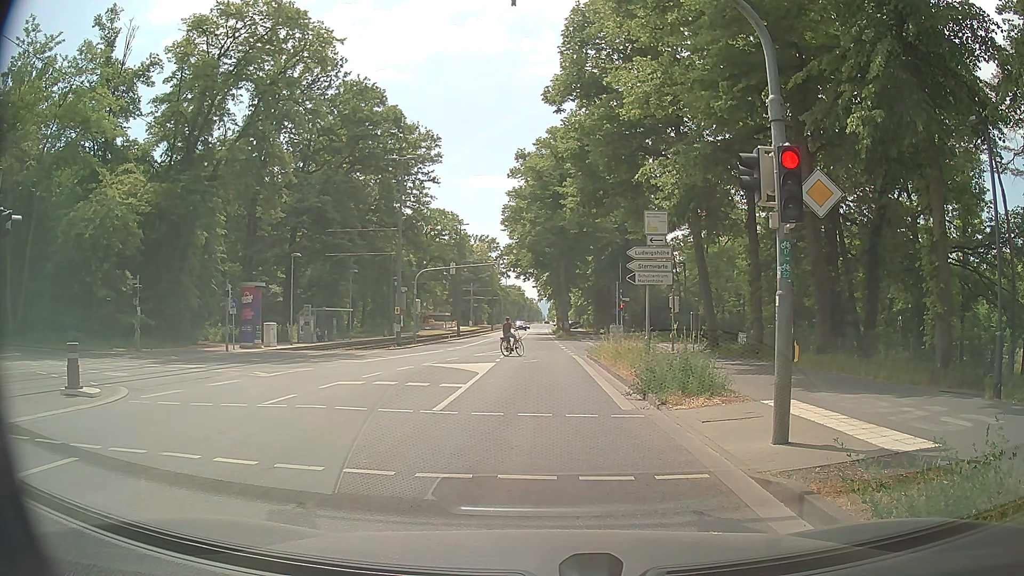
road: tertiary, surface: asphalt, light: Day
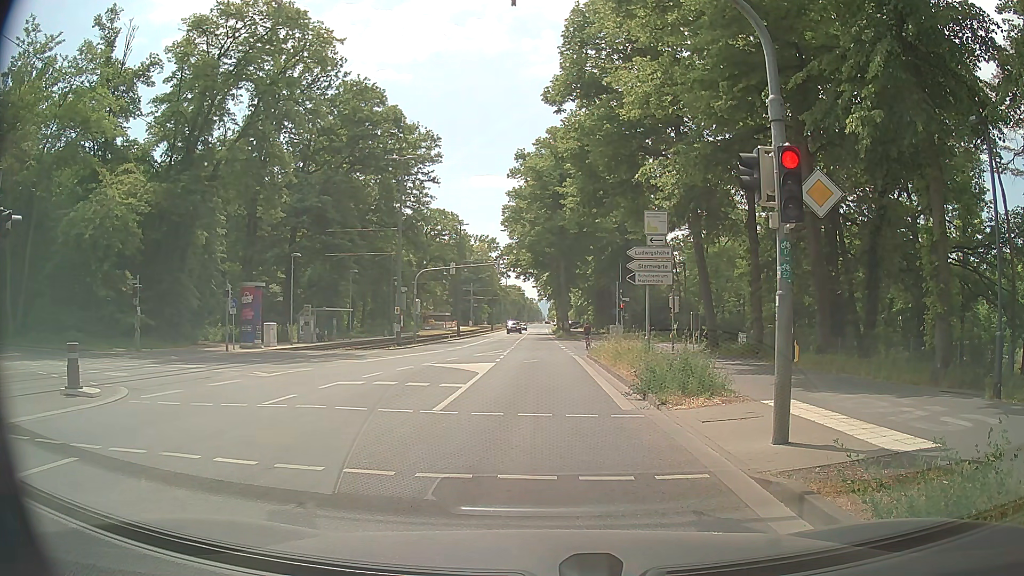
(0.0, 0.0) m; 0°
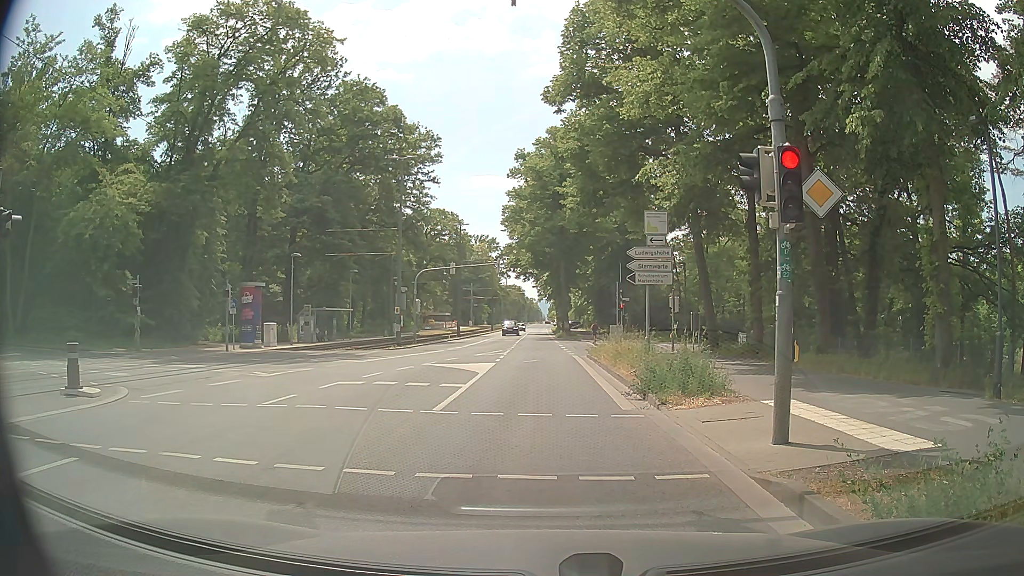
(0.0, 0.0) m; 0°
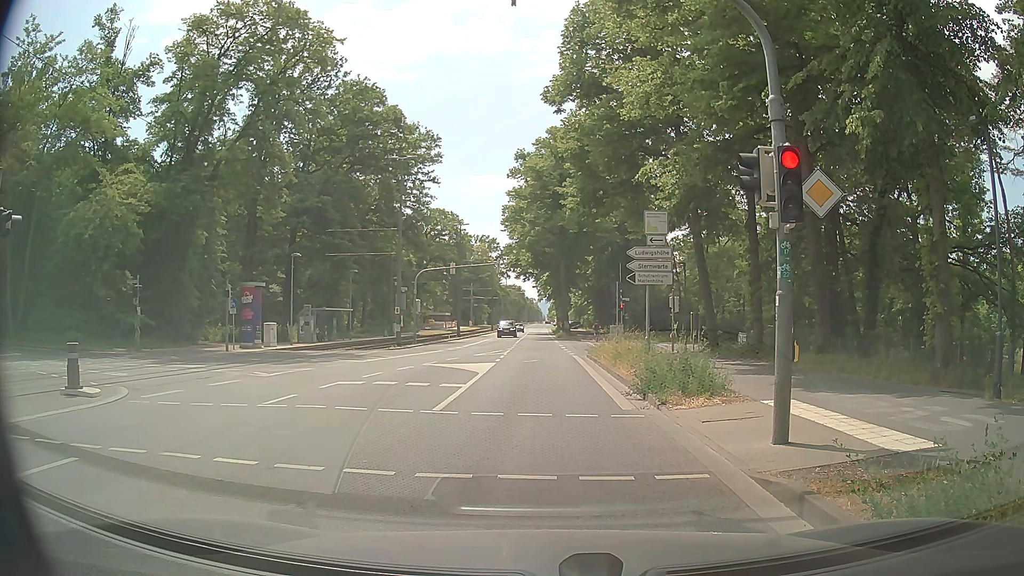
(0.0, 0.0) m; 0°
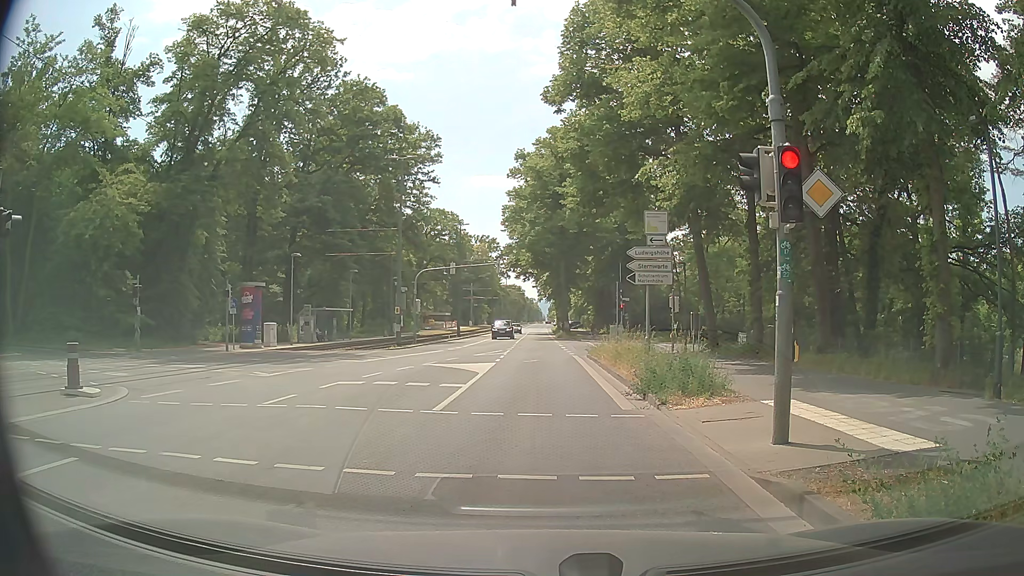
(0.0, 0.0) m; 0°
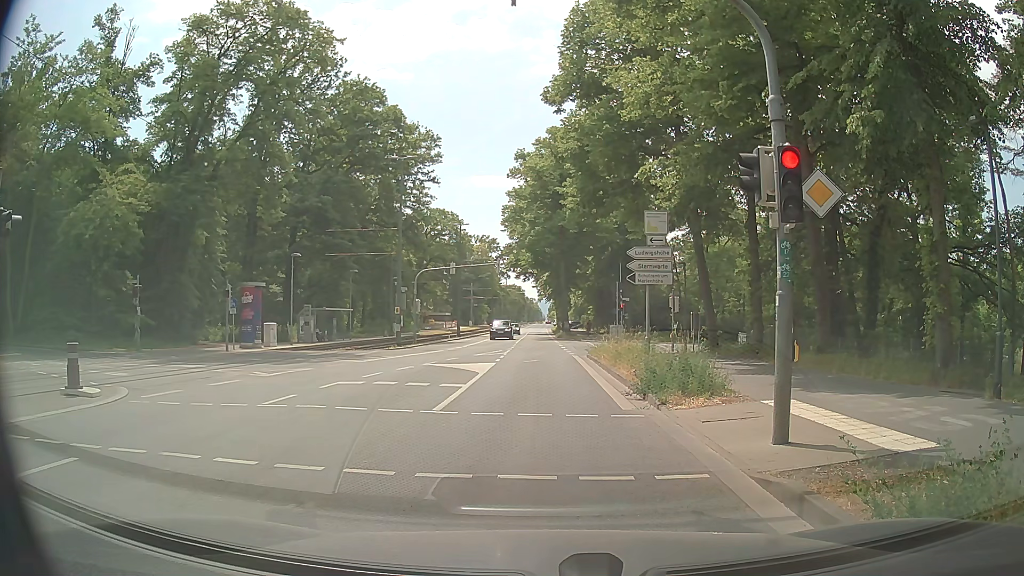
(0.0, 0.0) m; 0°
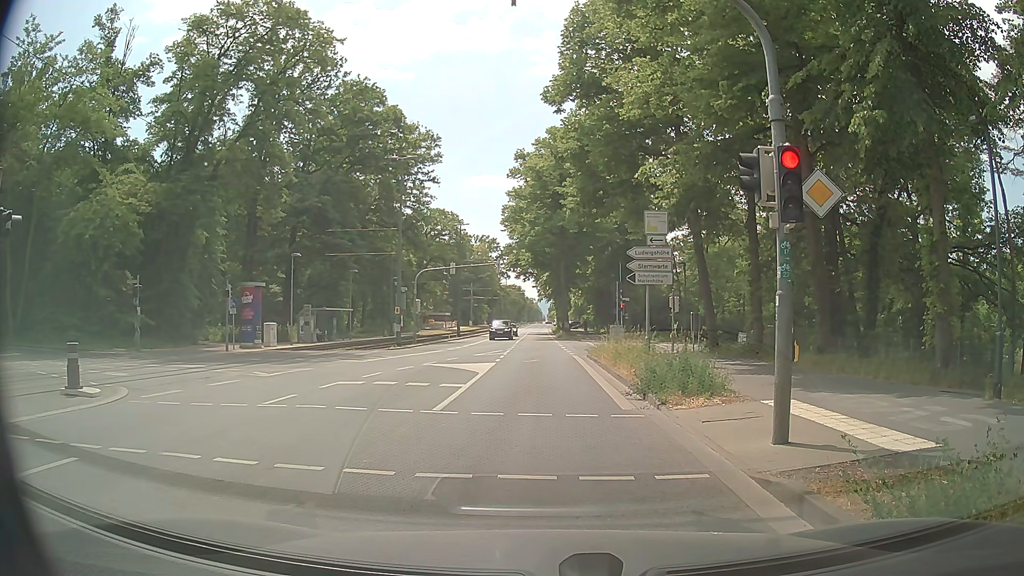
(0.0, 0.0) m; 0°
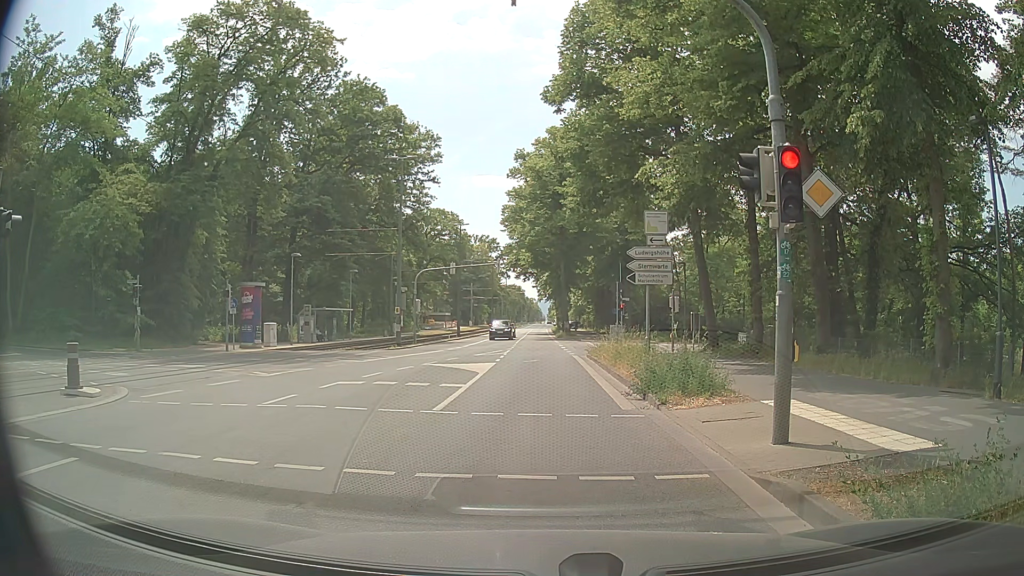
(0.0, 0.0) m; 0°
